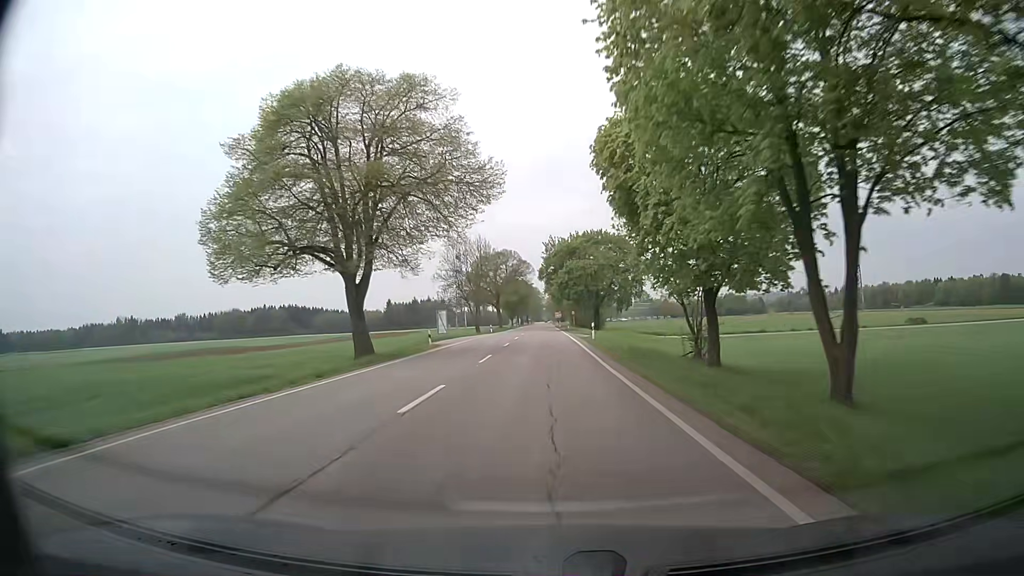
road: secondary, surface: asphalt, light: Day
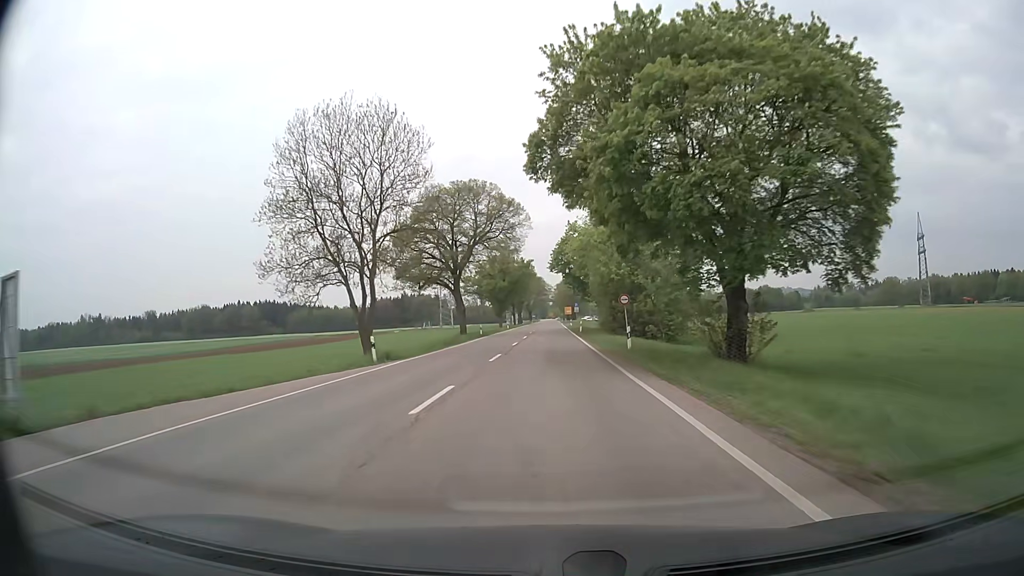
(-0.2, +60.8) m; 0°
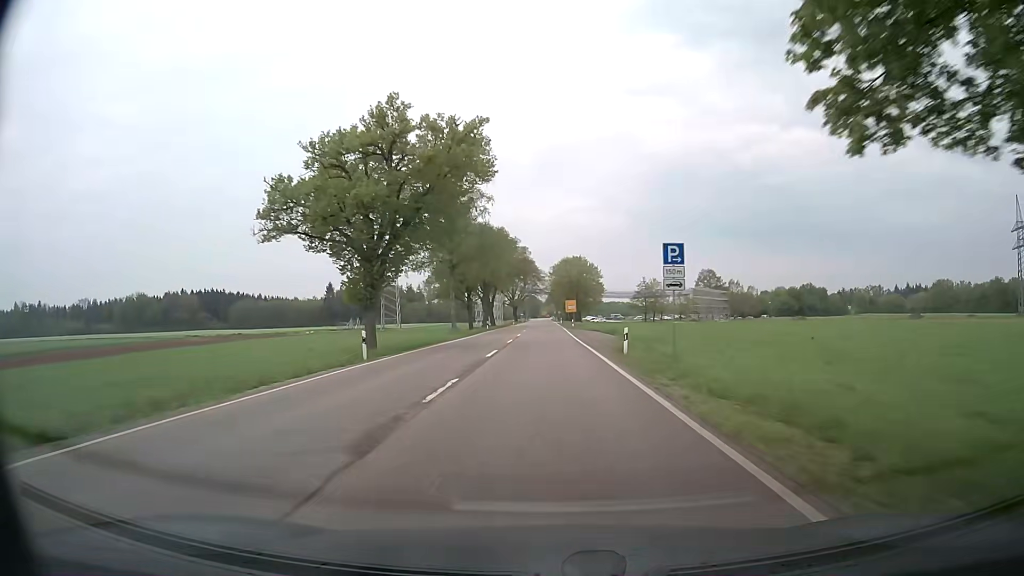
(+0.2, +75.9) m; 0°
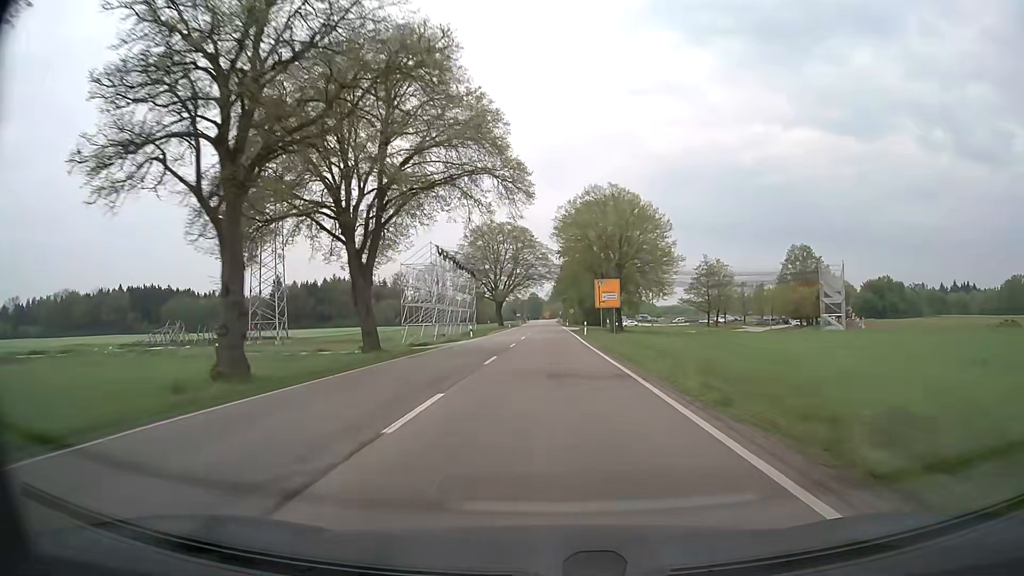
(+0.1, +74.7) m; 0°
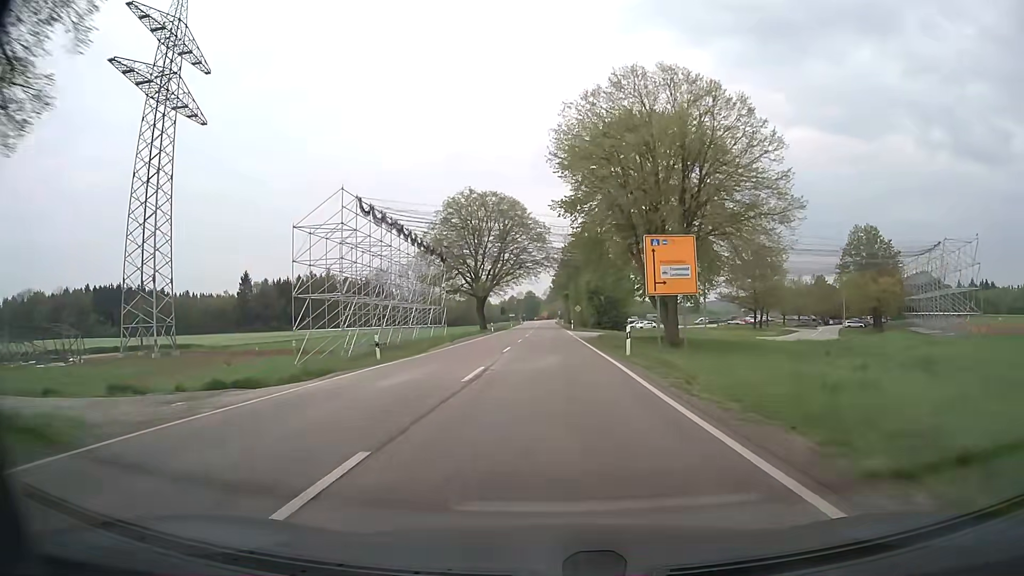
(+0.1, +29.4) m; 0°
(0, +10) (0, +20) (0, +30) (0, +40) (0, +50) (0, +60) (0, +70) (0, +80) (0, +90) (0, +100) m
